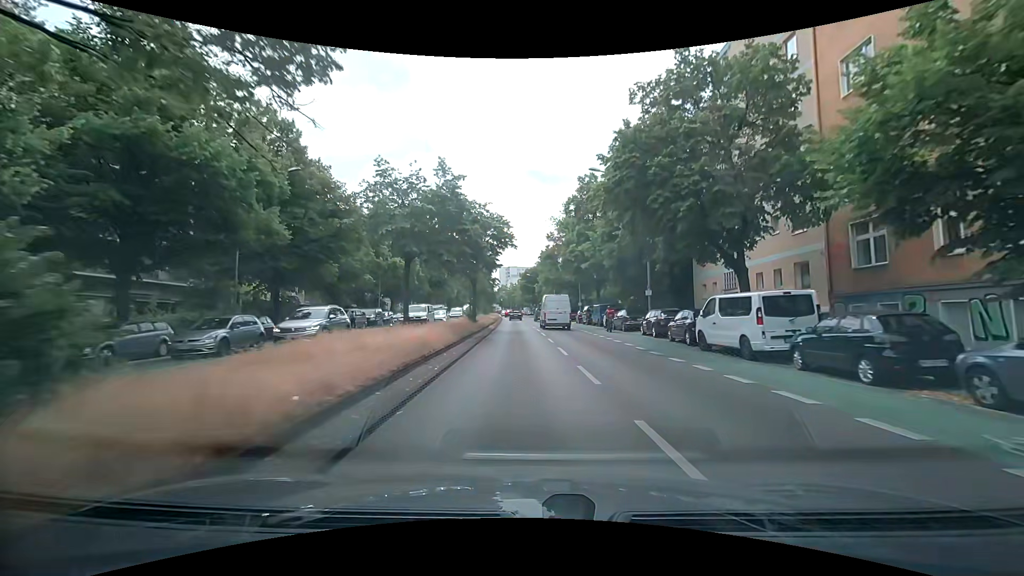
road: primary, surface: asphalt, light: Day
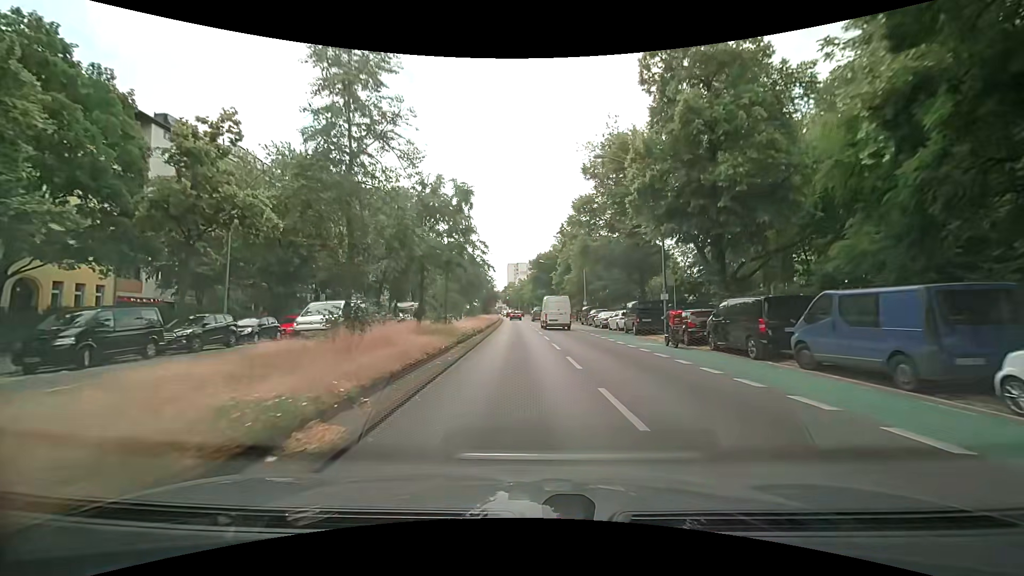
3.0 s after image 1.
(-0.7, +33.5) m; -2°
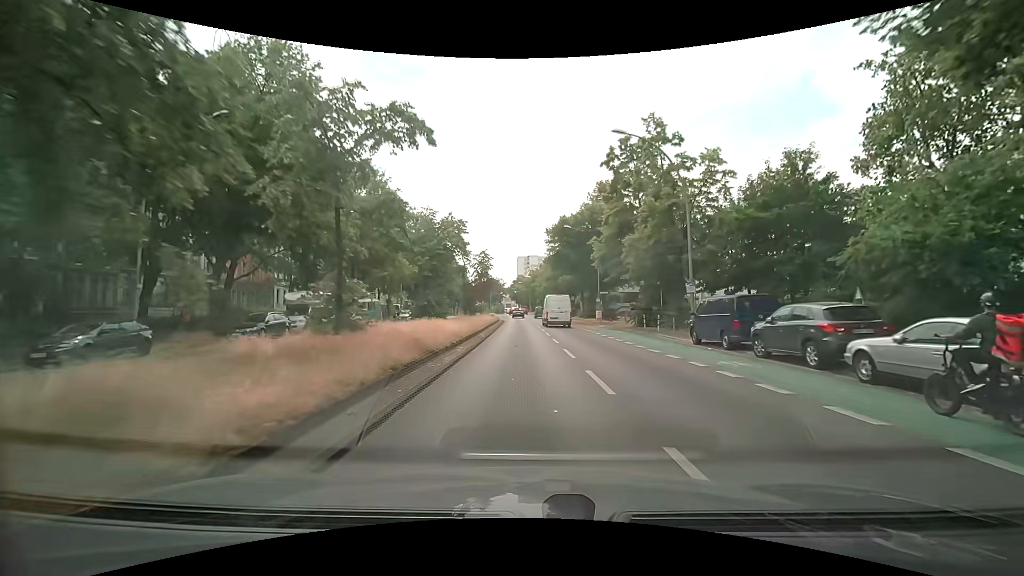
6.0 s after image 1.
(-0.4, +33.8) m; -2°
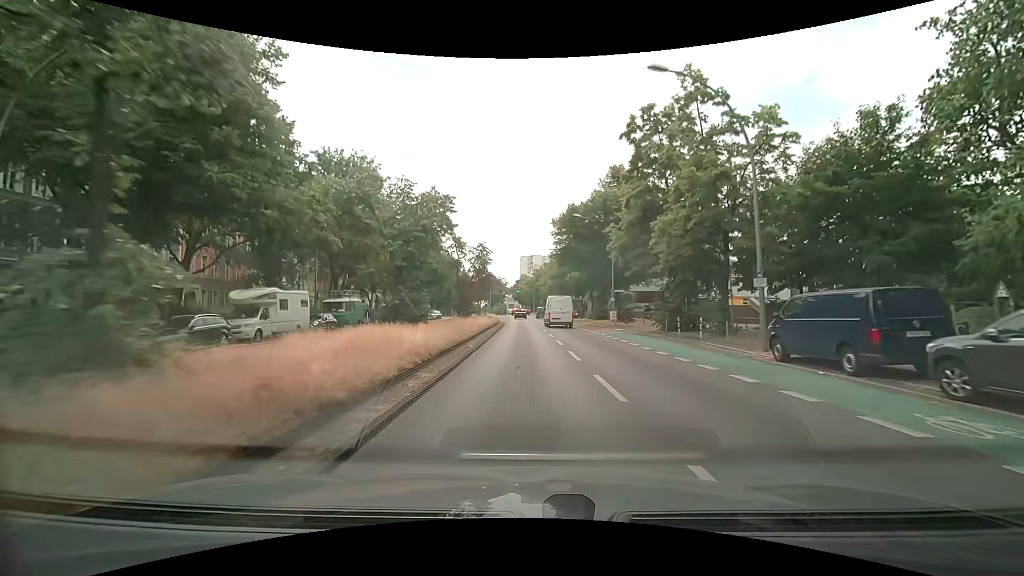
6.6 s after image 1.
(0.0, +6.6) m; 0°
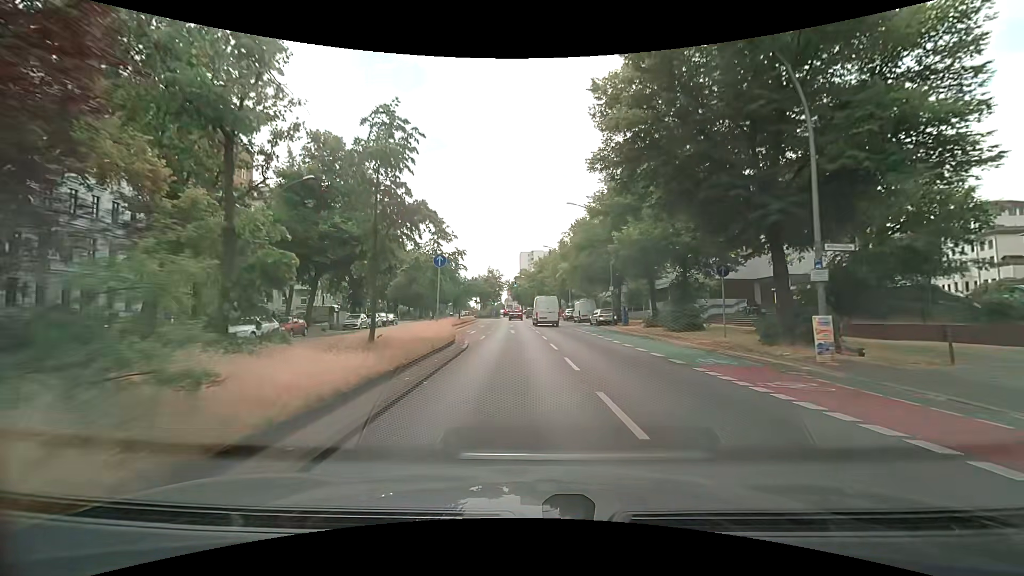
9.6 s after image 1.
(+0.6, +32.2) m; +1°
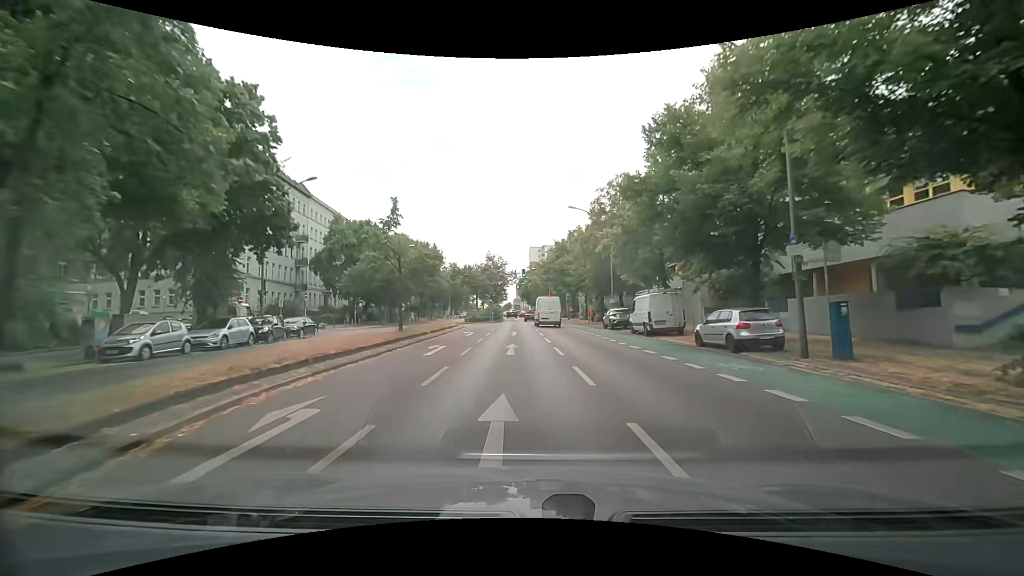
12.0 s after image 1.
(-0.4, +26.5) m; -2°
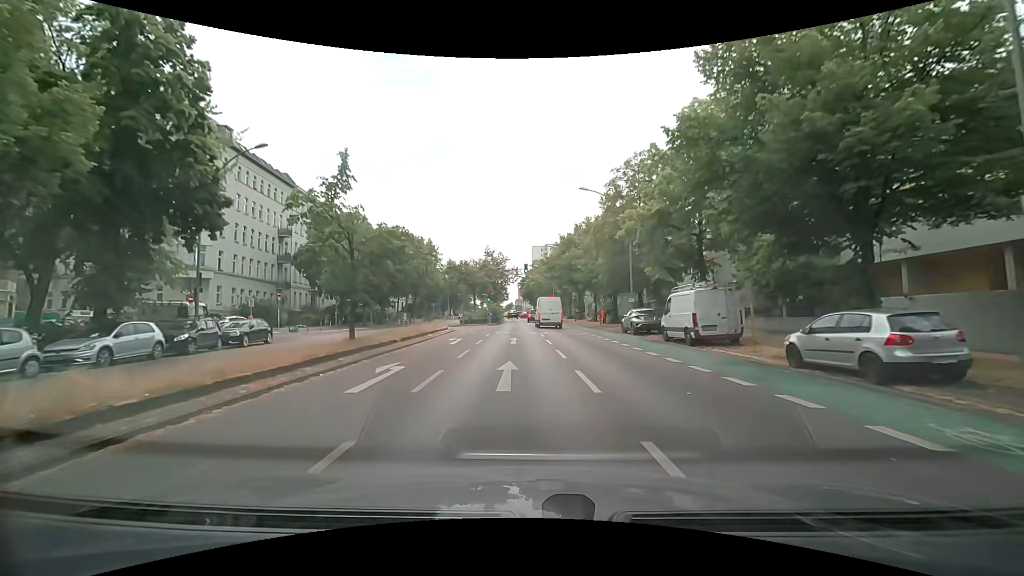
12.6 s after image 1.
(0.0, +6.8) m; 0°
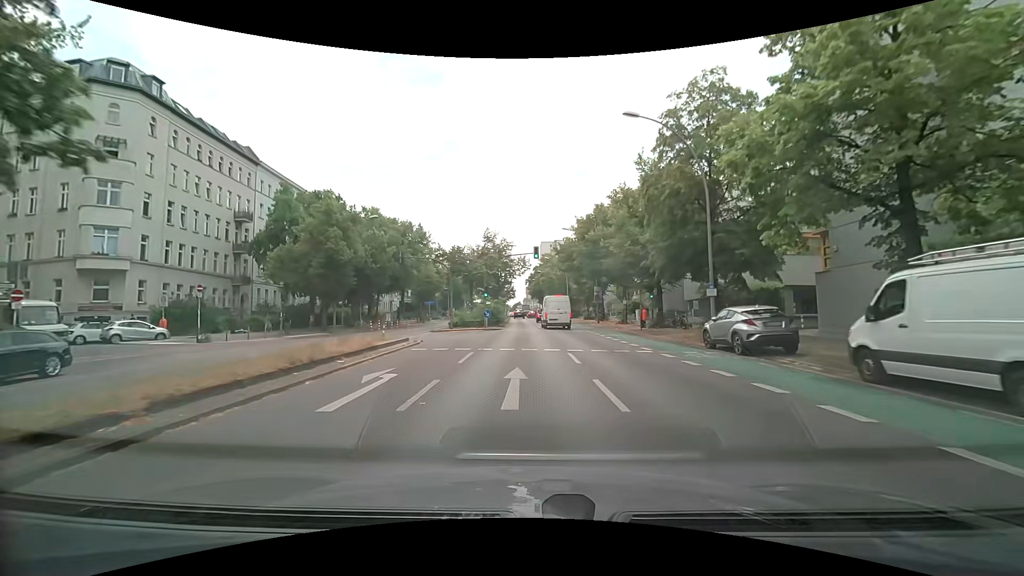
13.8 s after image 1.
(-0.1, +13.6) m; 0°
(0, +10) (0, +20) (0, +30) (0, +40) (-1, +50) (-1, +60) (-1, +70) (-2, +80) (-2, +90) (-2, +100) m
